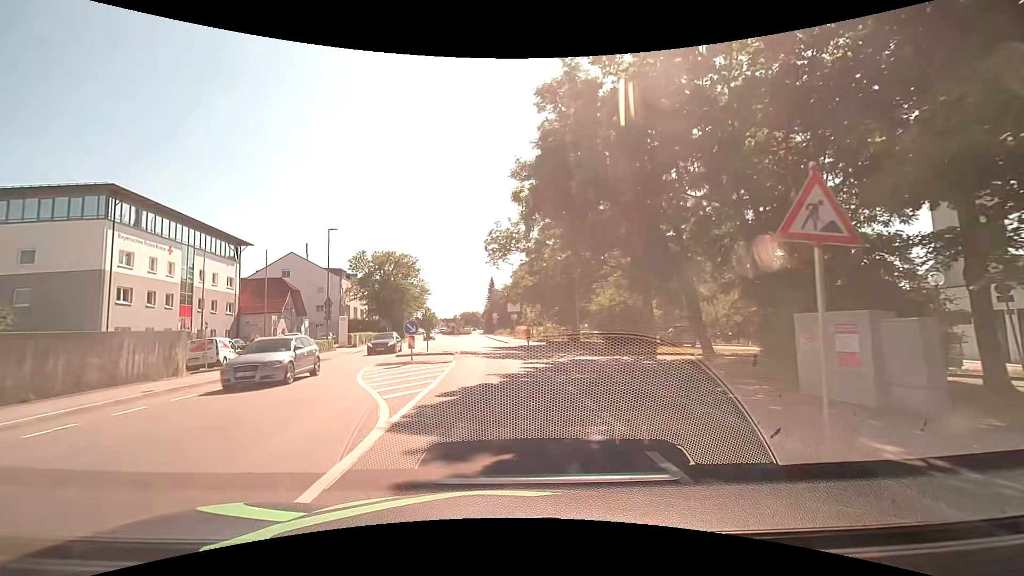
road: tertiary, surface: asphalt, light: Day
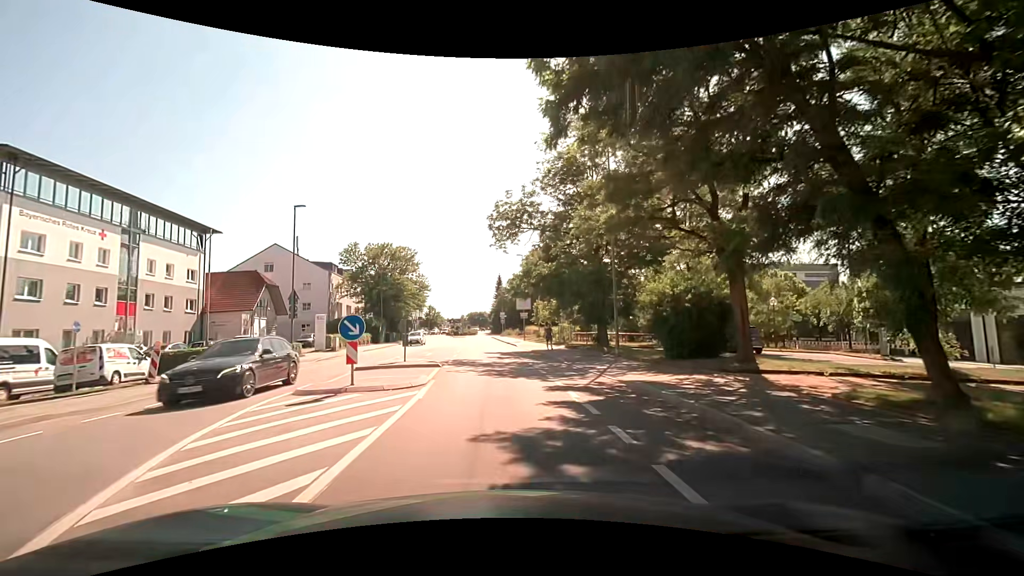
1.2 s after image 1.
(0.0, +8.5) m; 0°
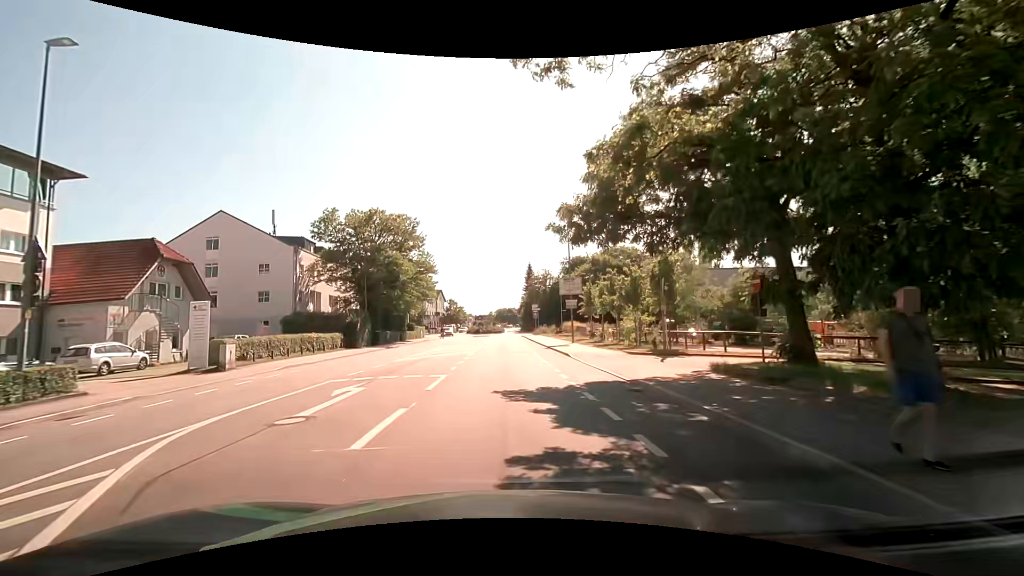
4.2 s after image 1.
(-0.8, +20.8) m; -4°
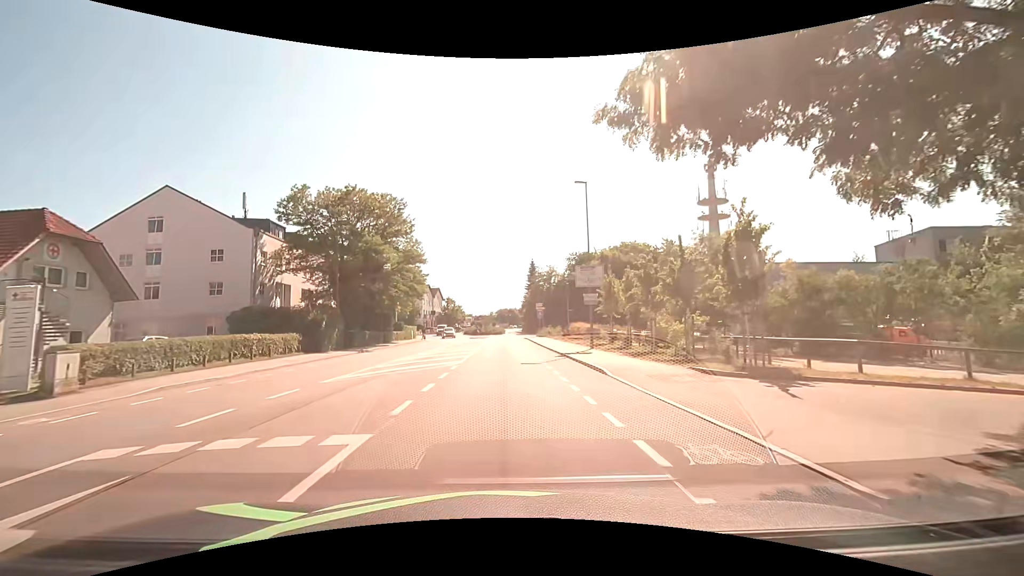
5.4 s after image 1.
(-0.1, +8.4) m; 0°
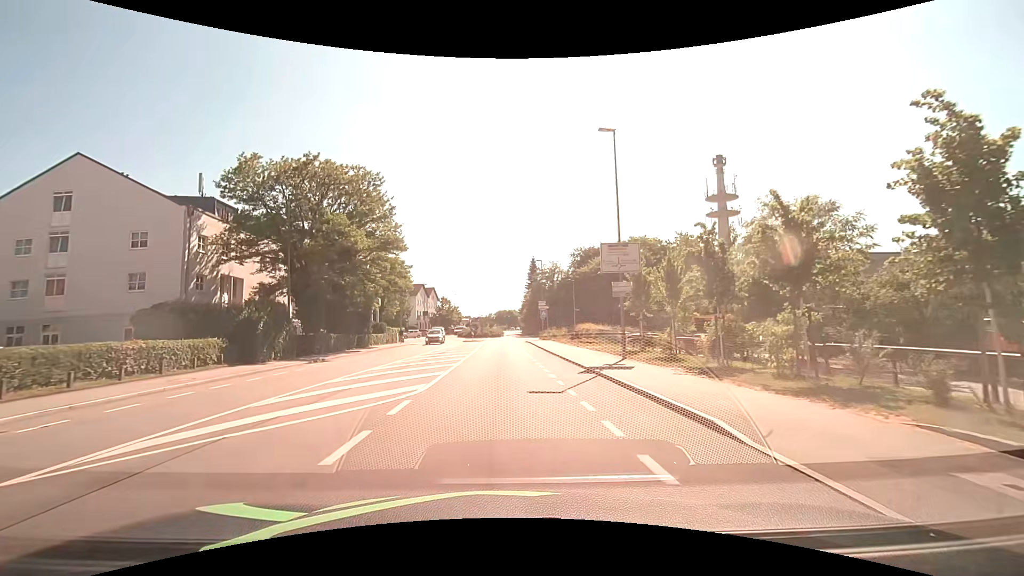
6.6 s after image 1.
(0.0, +8.6) m; +1°
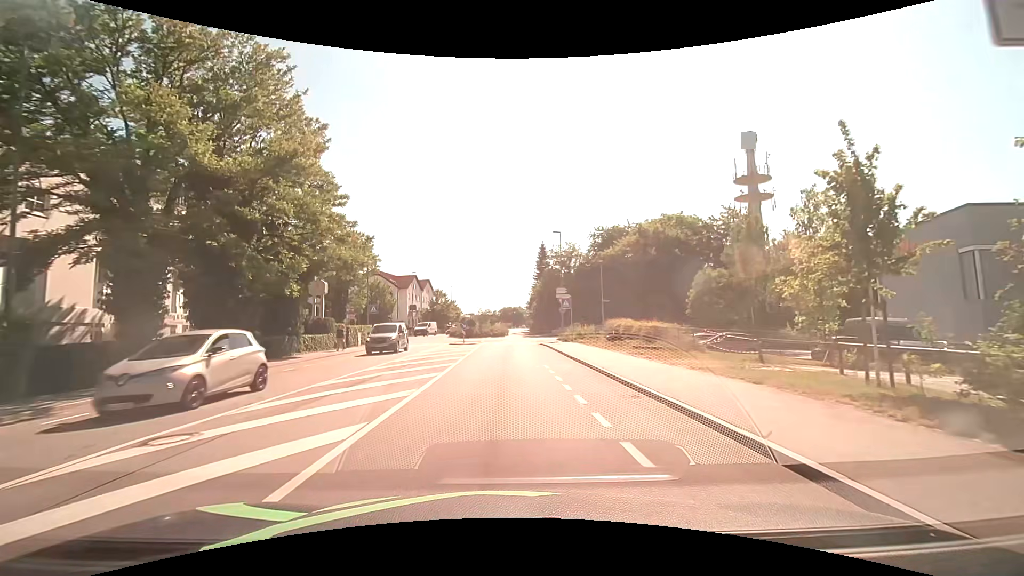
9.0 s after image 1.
(-0.2, +17.6) m; -1°
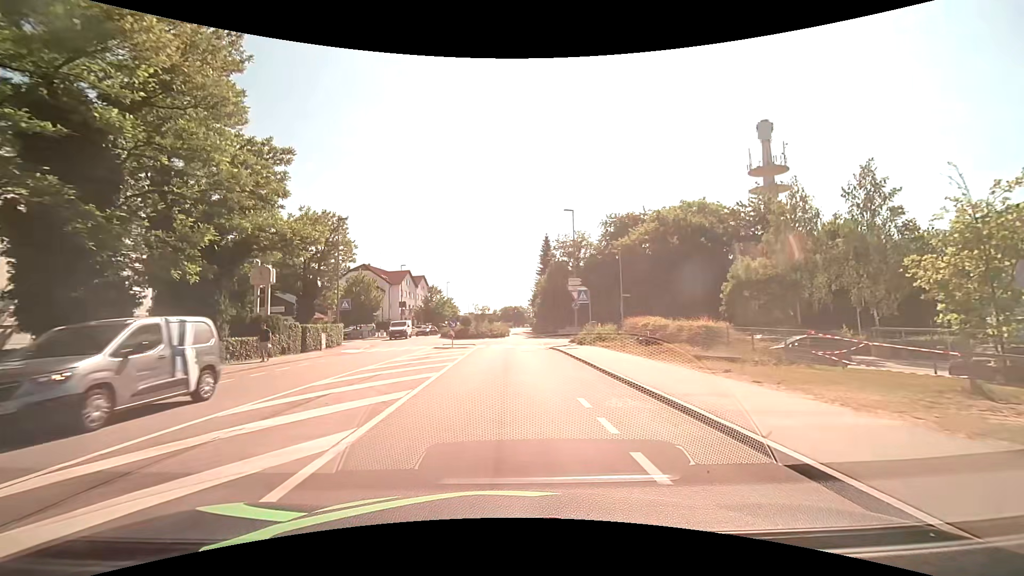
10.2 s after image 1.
(0.0, +8.6) m; 0°
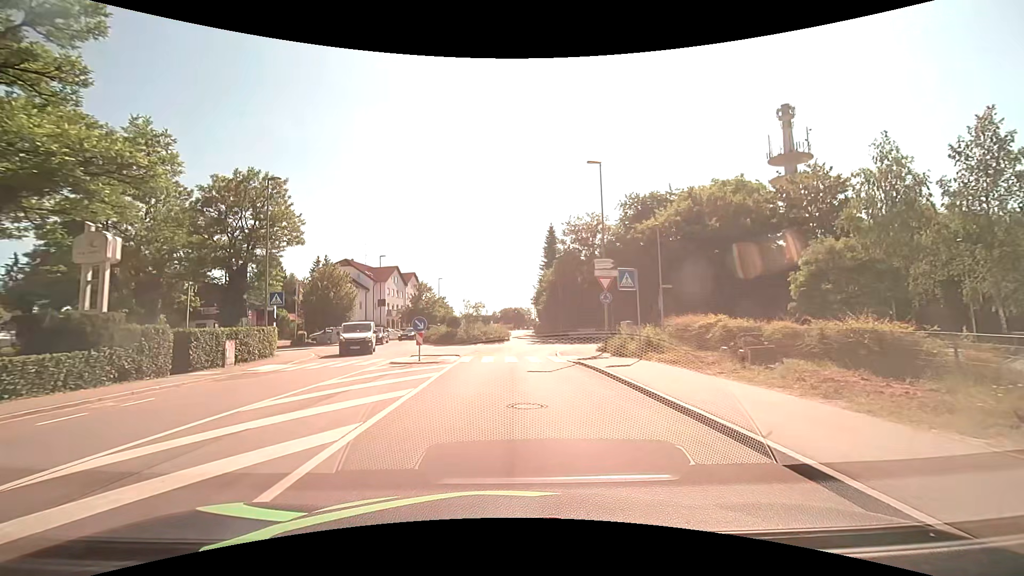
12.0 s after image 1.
(0.0, +11.5) m; +1°
(0, +10) (0, +20) (+1, +30) (+4, +39) (+3, +49) (0, +59) (-1, +69) (-1, +79) (-1, +89) (-1, +99) m
